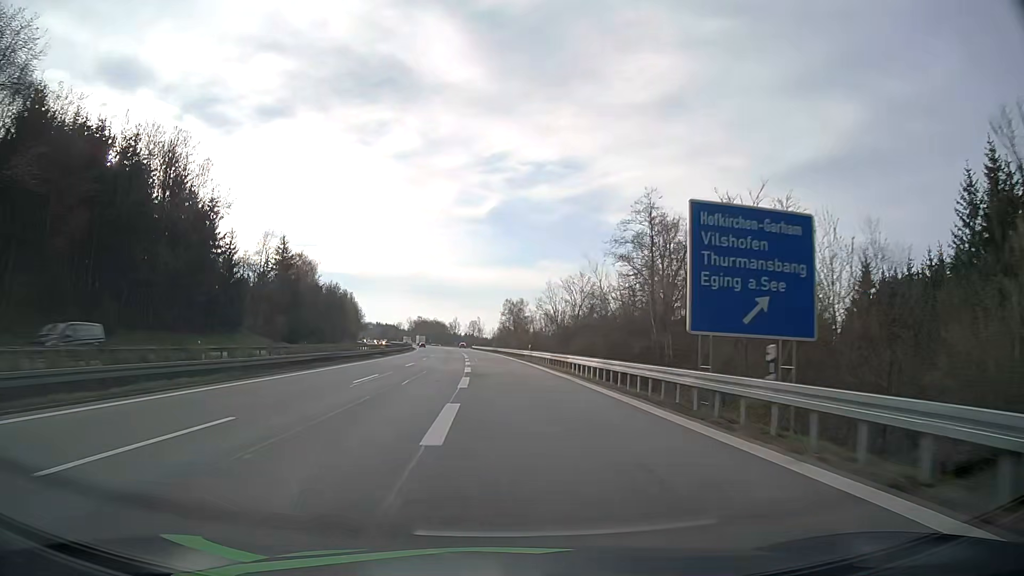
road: motorway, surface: asphalt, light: Day
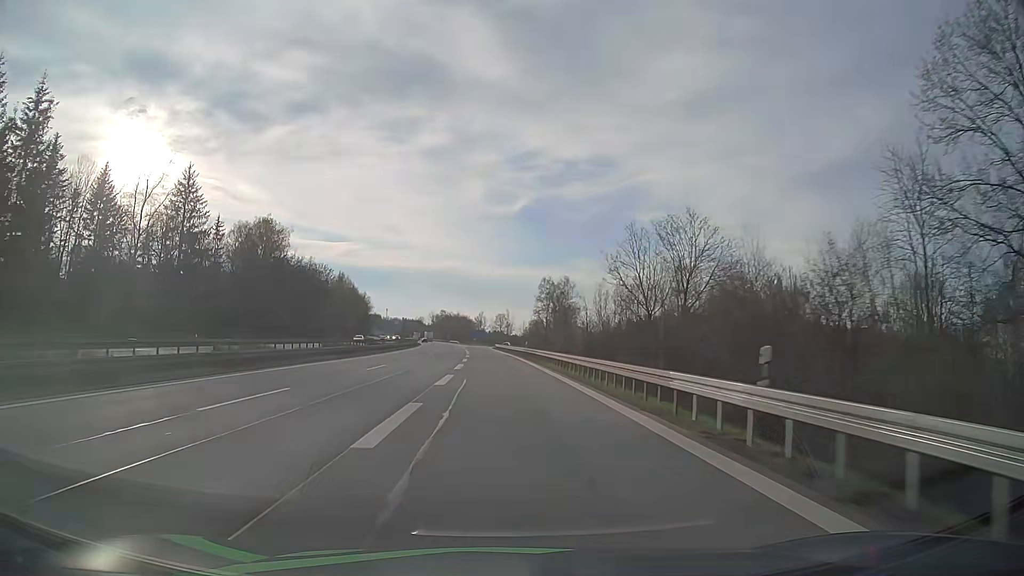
(-1.2, +48.5) m; -3°
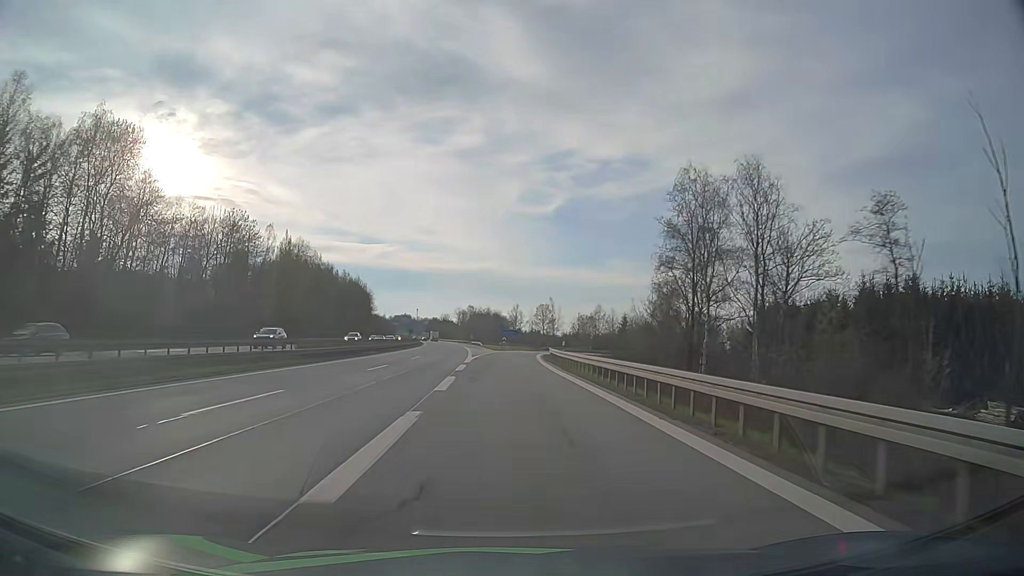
(-2.5, +73.6) m; -3°
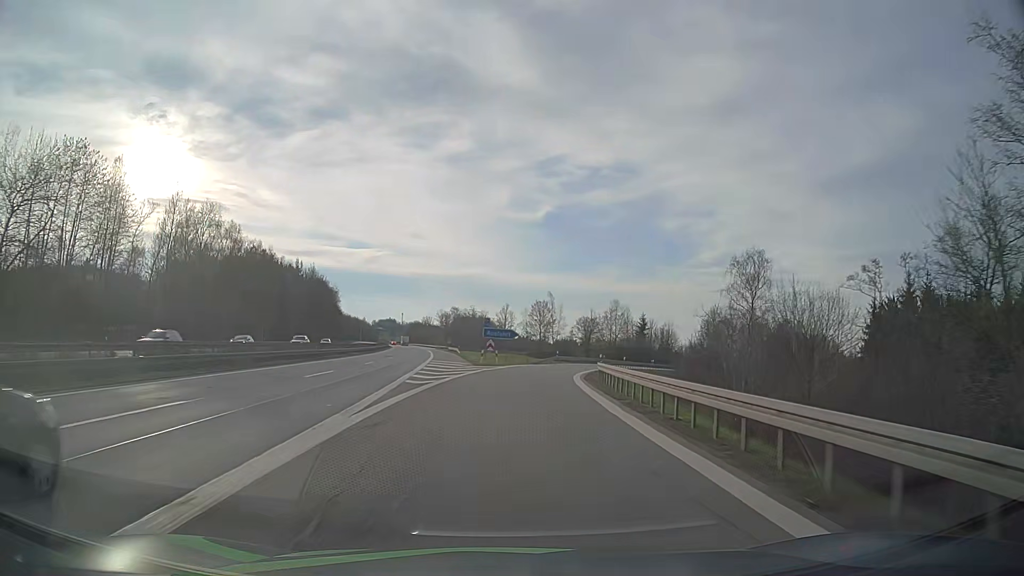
(0.0, +39.3) m; 0°
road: motorway_link
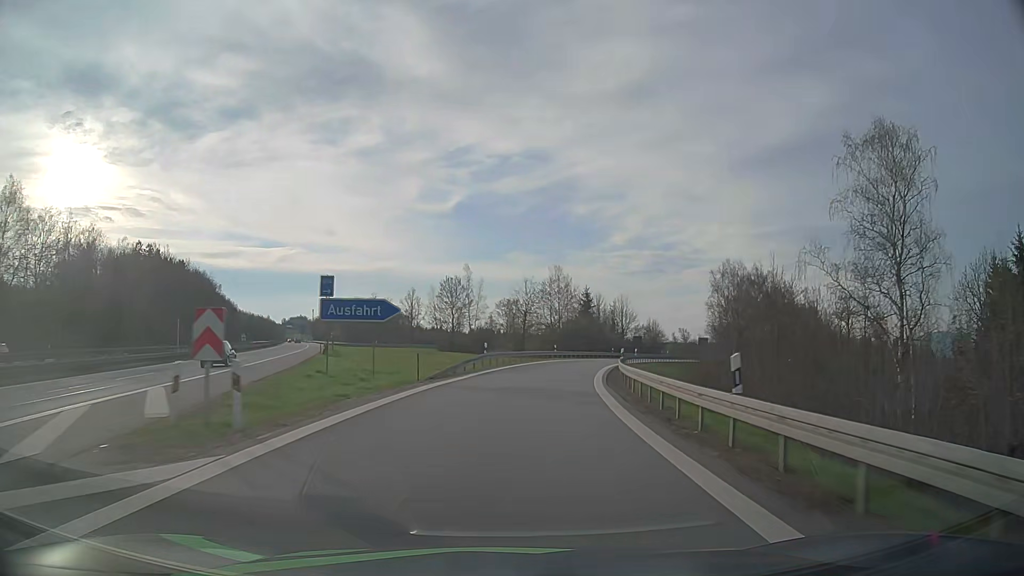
(+2.2, +36.3) m; +8°
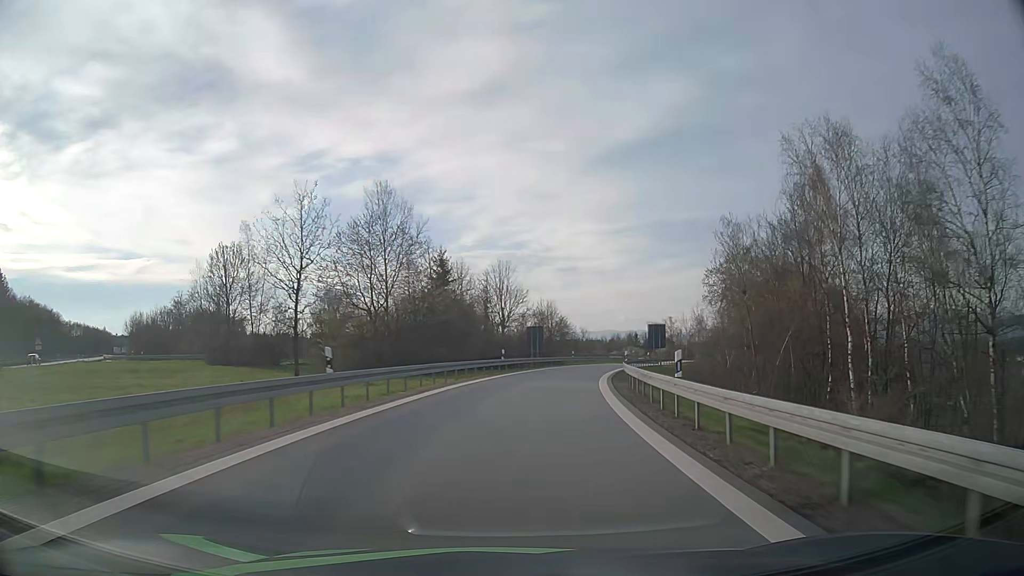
(+4.8, +46.1) m; +12°
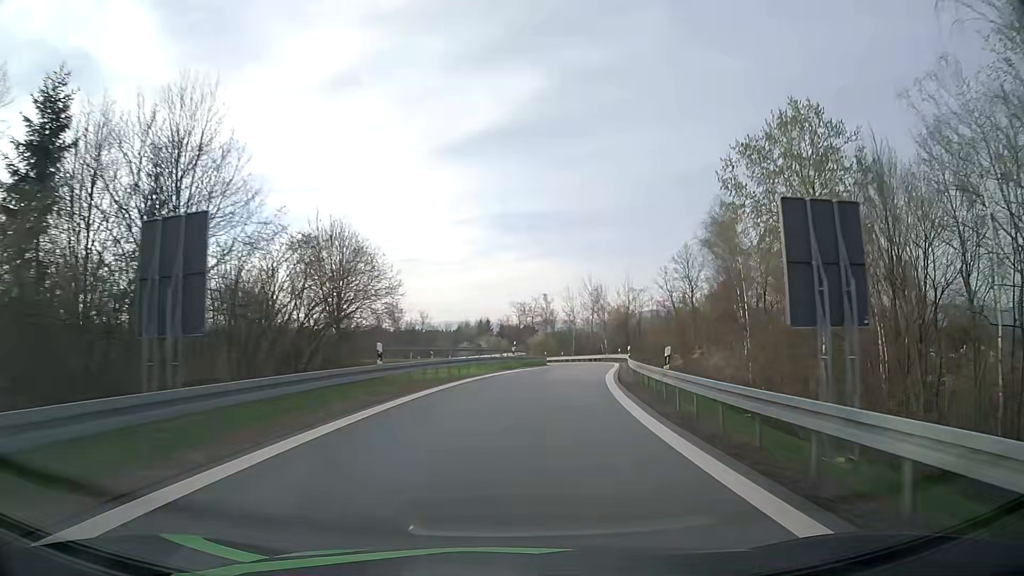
(+5.3, +47.3) m; +13°
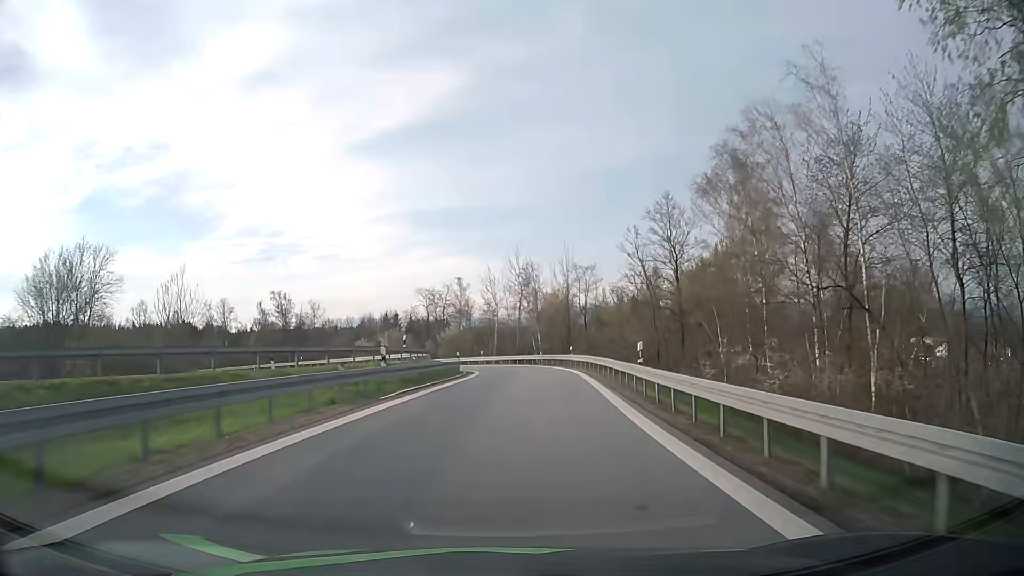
(+1.5, +23.1) m; +7°
(0, +10) (+1, +20) (+1, +30) (+1, +40) (0, +50) (-3, +60) (-6, +69) (-11, +78) (-17, +86) (-24, +92) m
